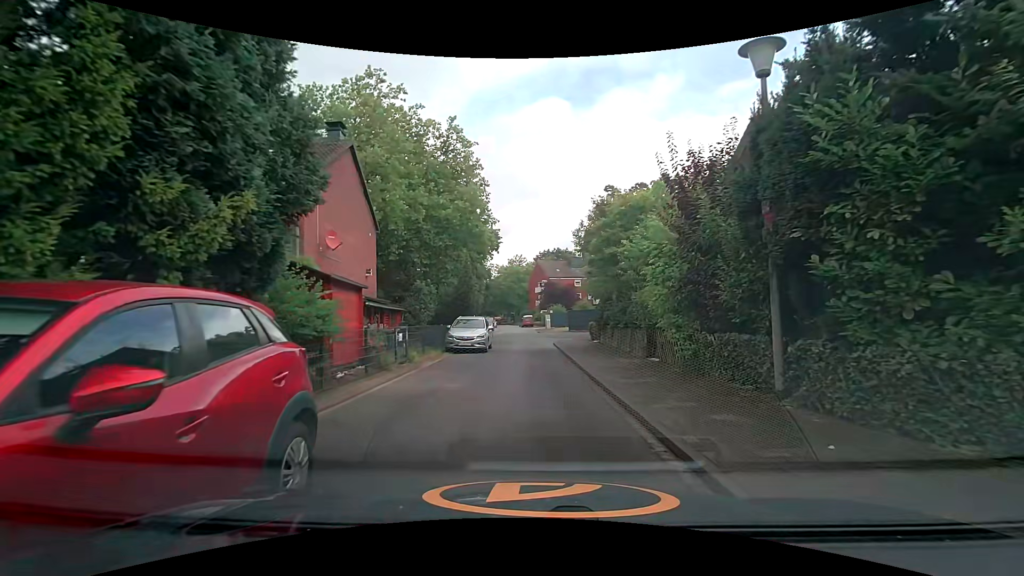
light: Day
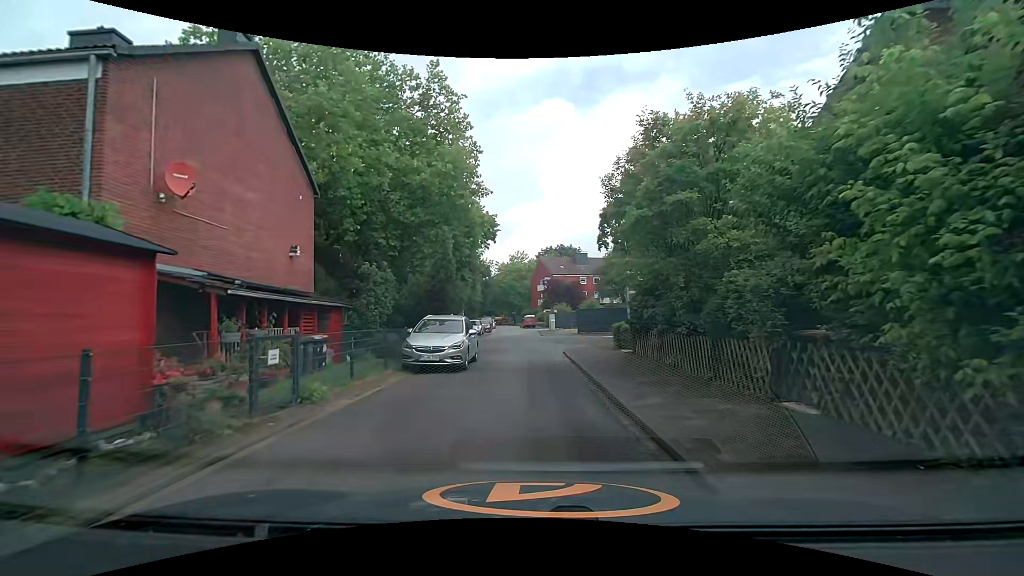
(-0.1, +7.3) m; 0°
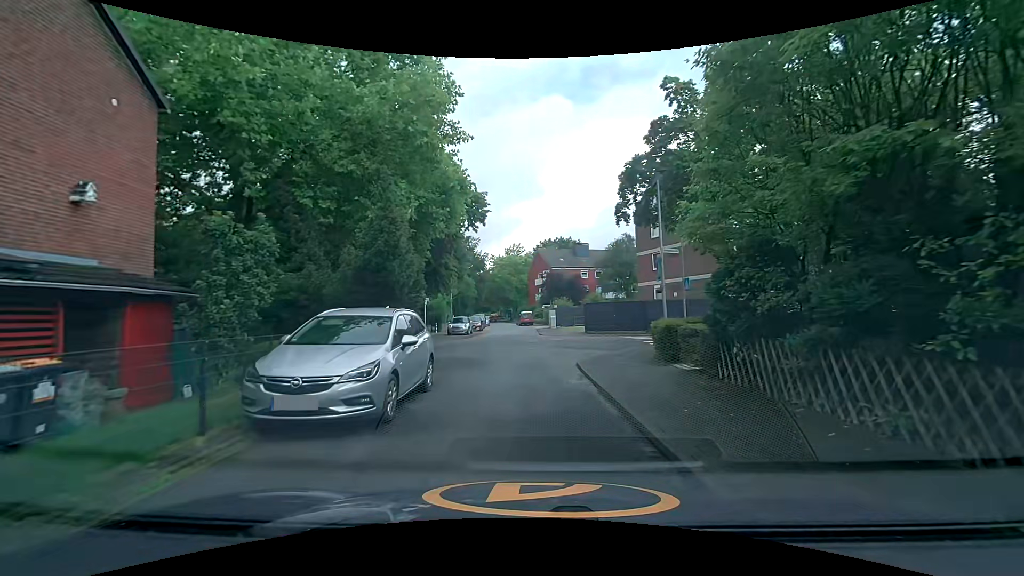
(-0.1, +7.1) m; +1°
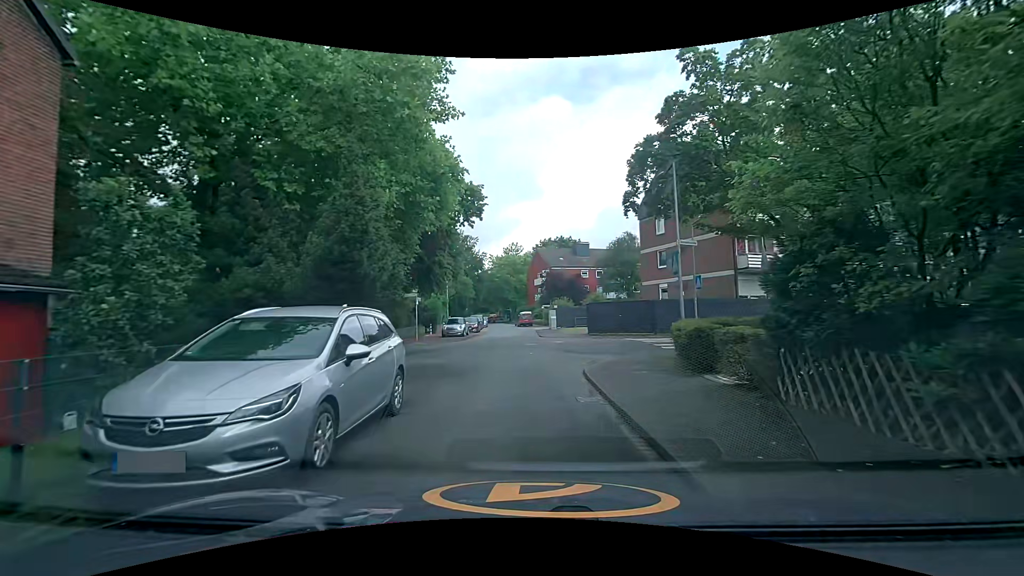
(0.0, +2.1) m; 0°
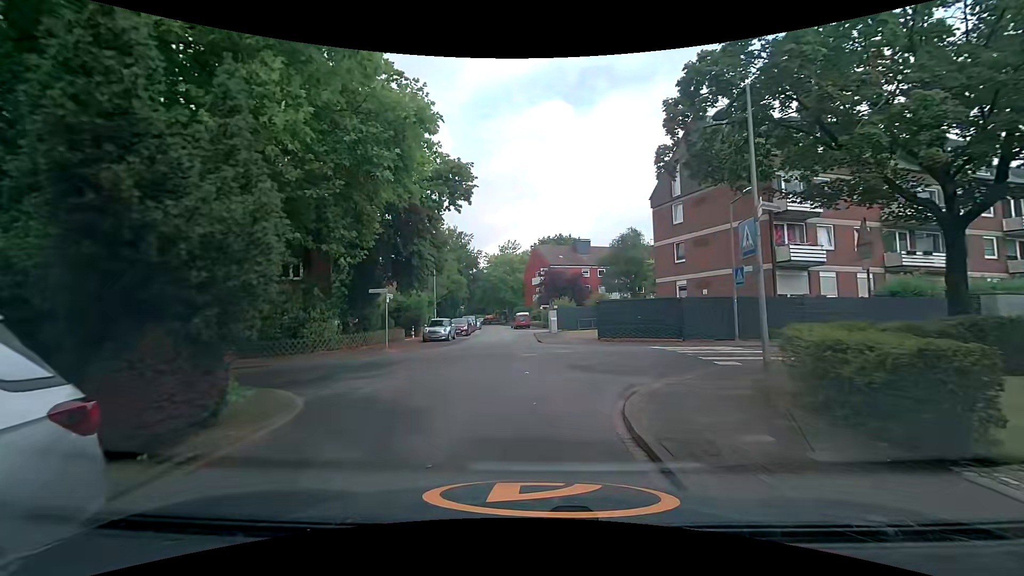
(-0.1, +5.5) m; +2°
